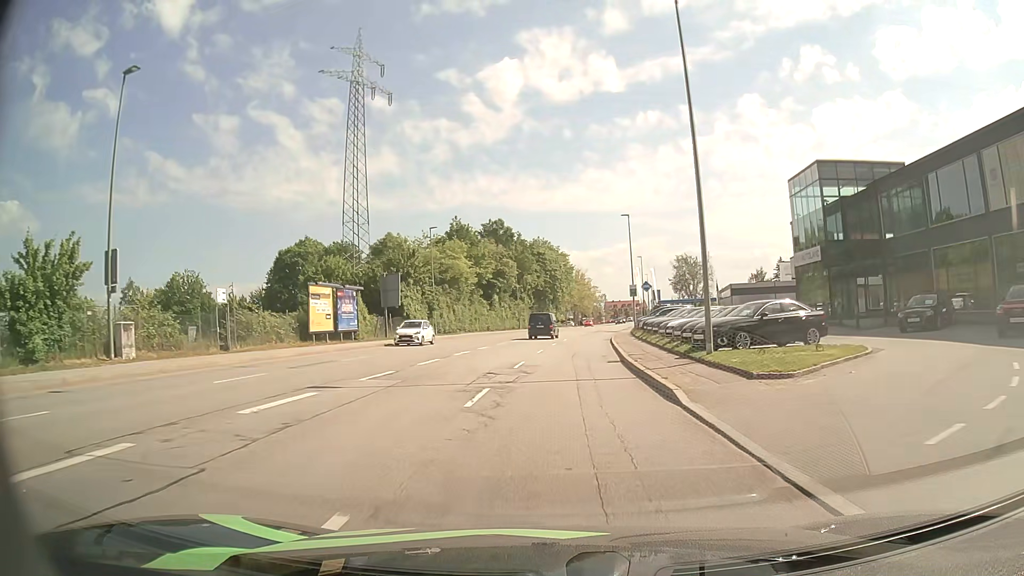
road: tertiary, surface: asphalt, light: Day
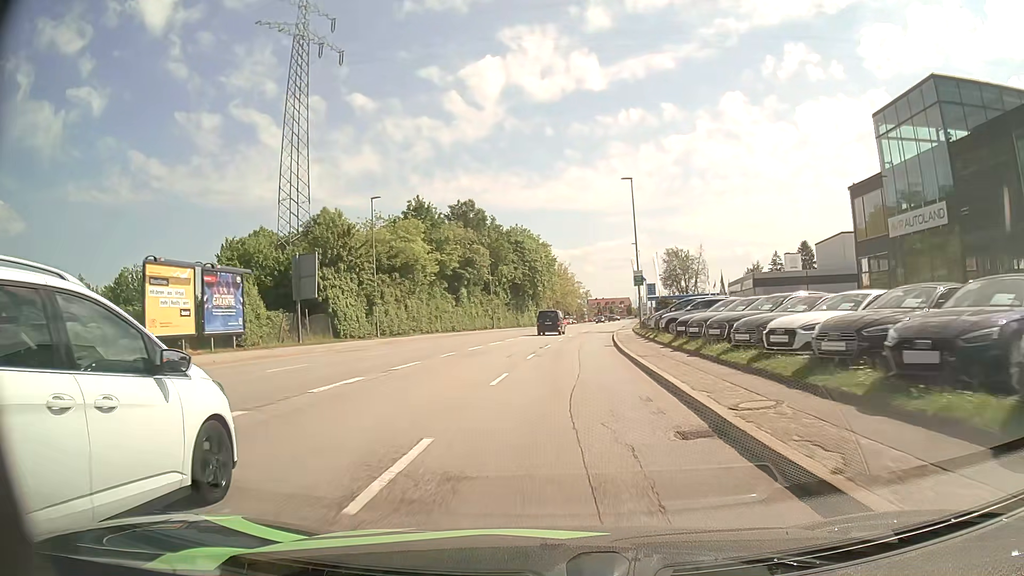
(+0.2, +15.2) m; +2°
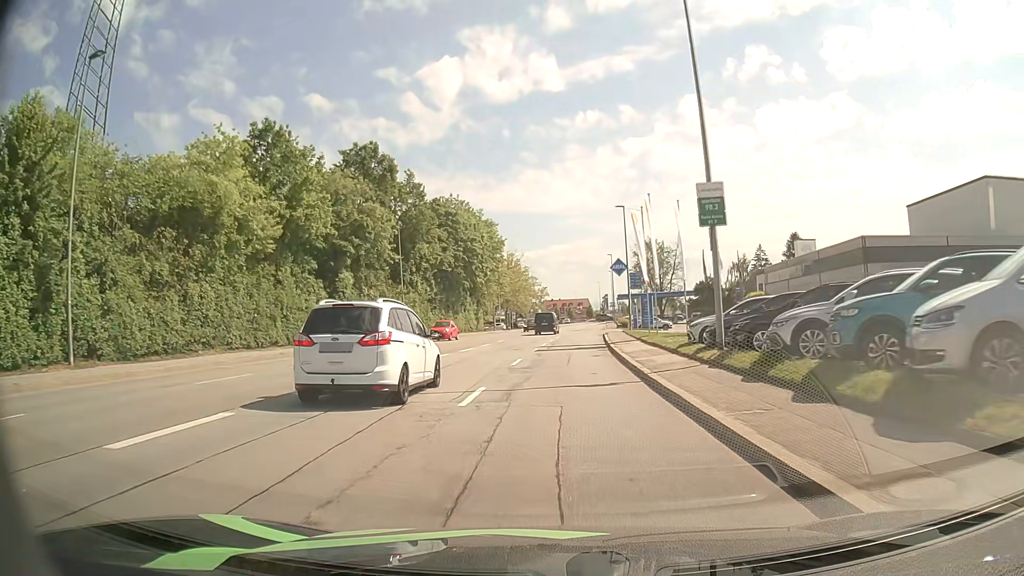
(+1.1, +30.0) m; +4°
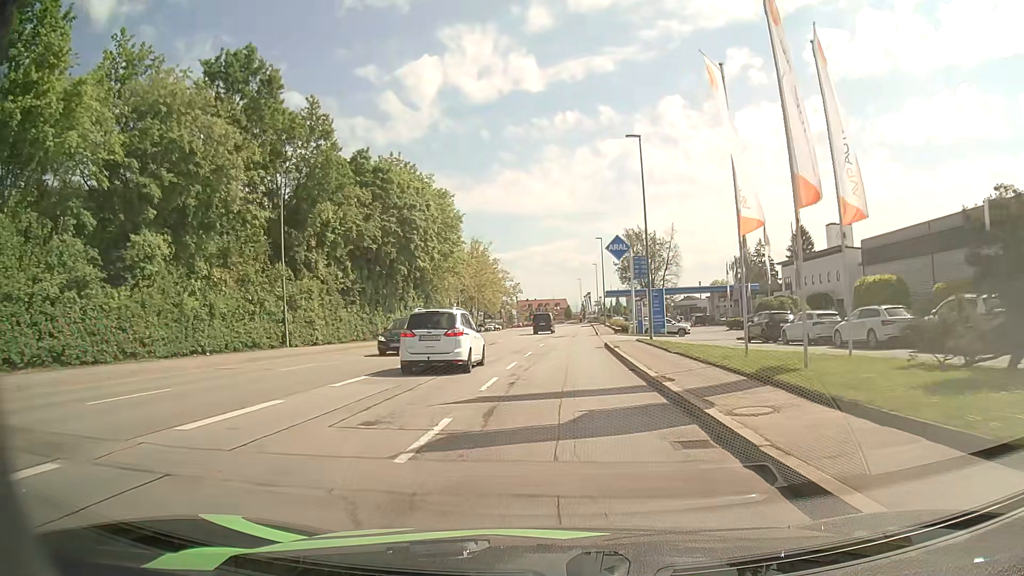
(+0.4, +22.1) m; +2°
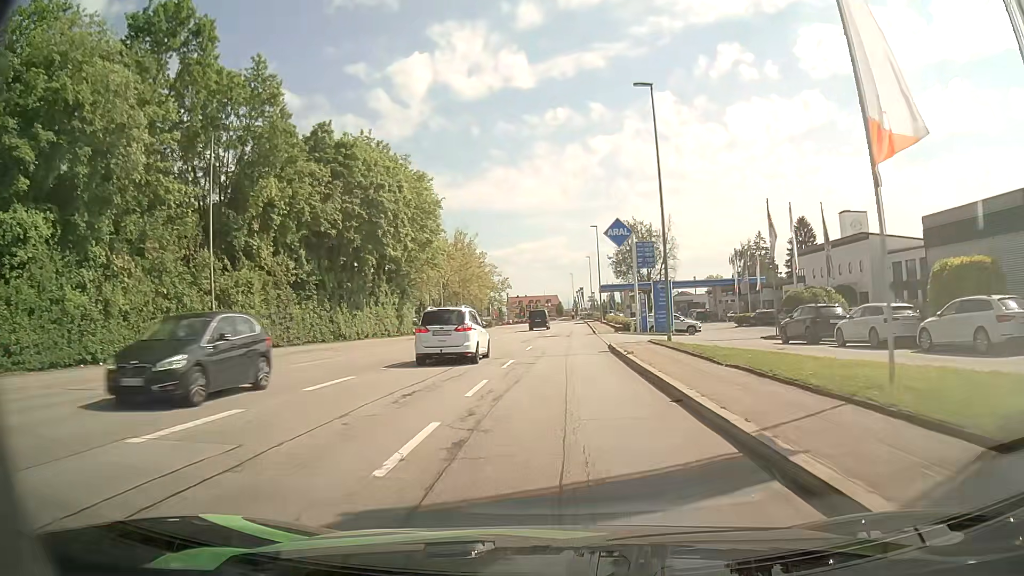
(0.0, +7.3) m; 0°
